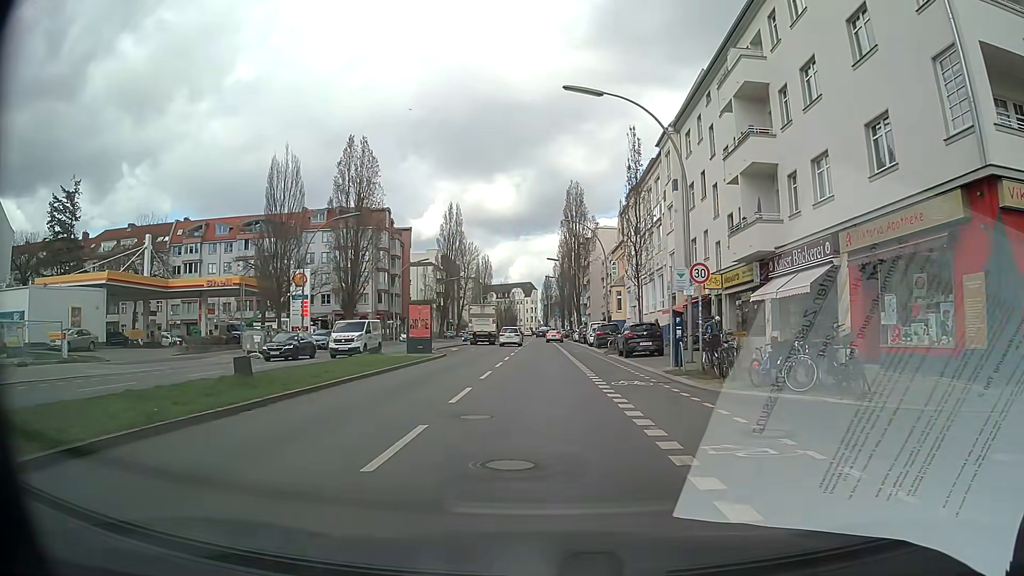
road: secondary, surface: asphalt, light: Day
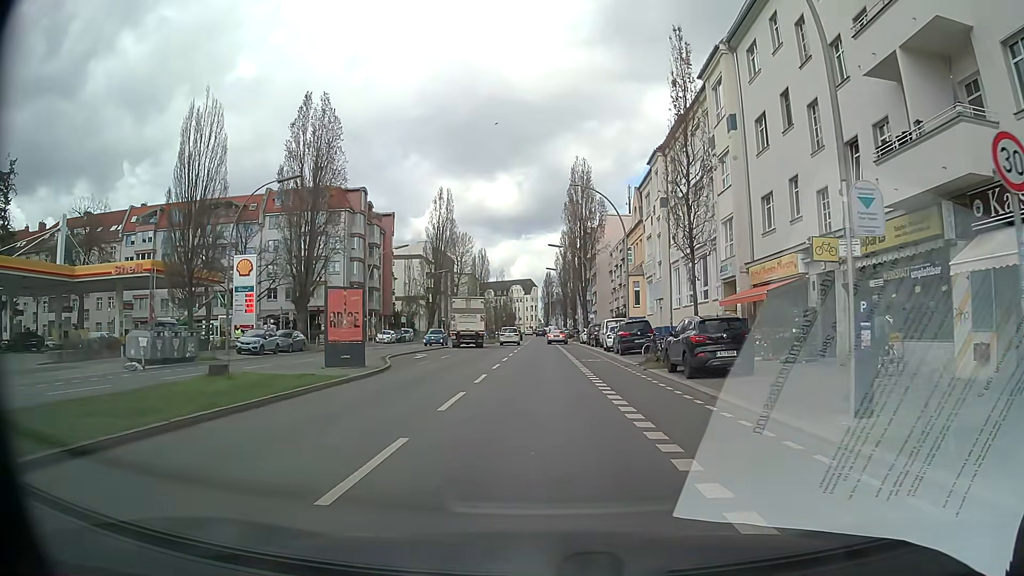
(-0.2, +13.4) m; -1°
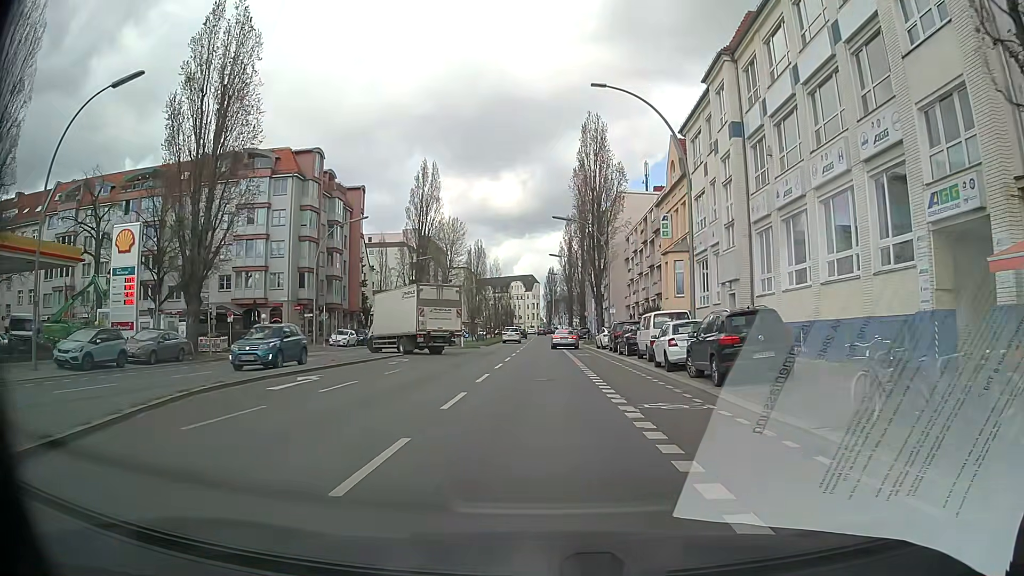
(+0.1, +17.9) m; 0°
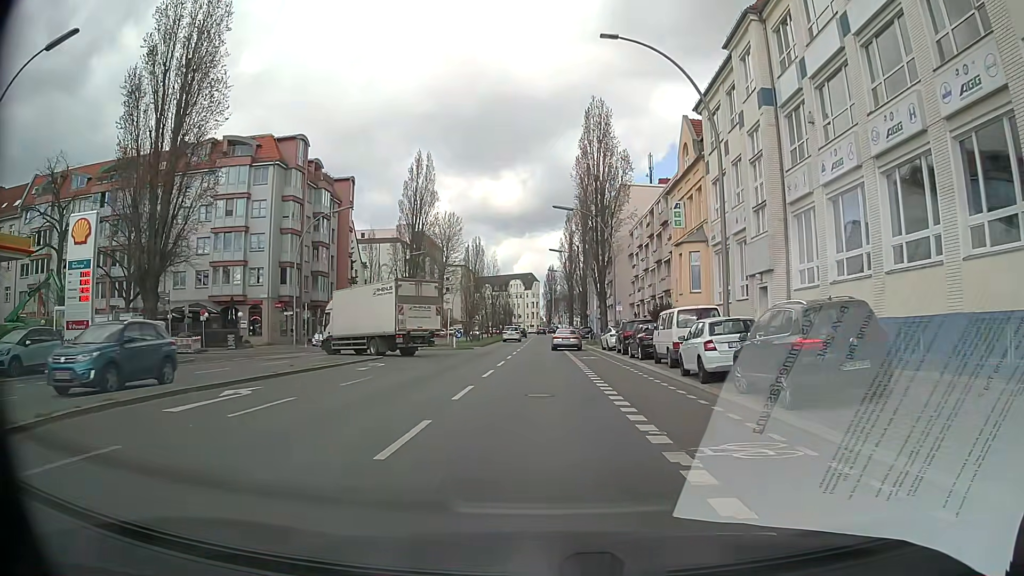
(0.0, +4.5) m; 0°
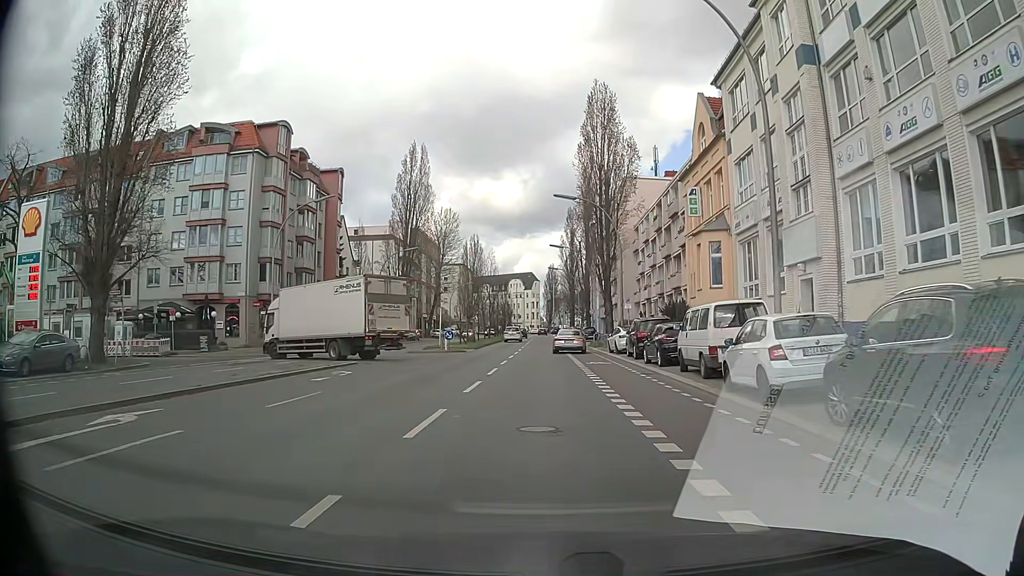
(0.0, +4.5) m; 0°
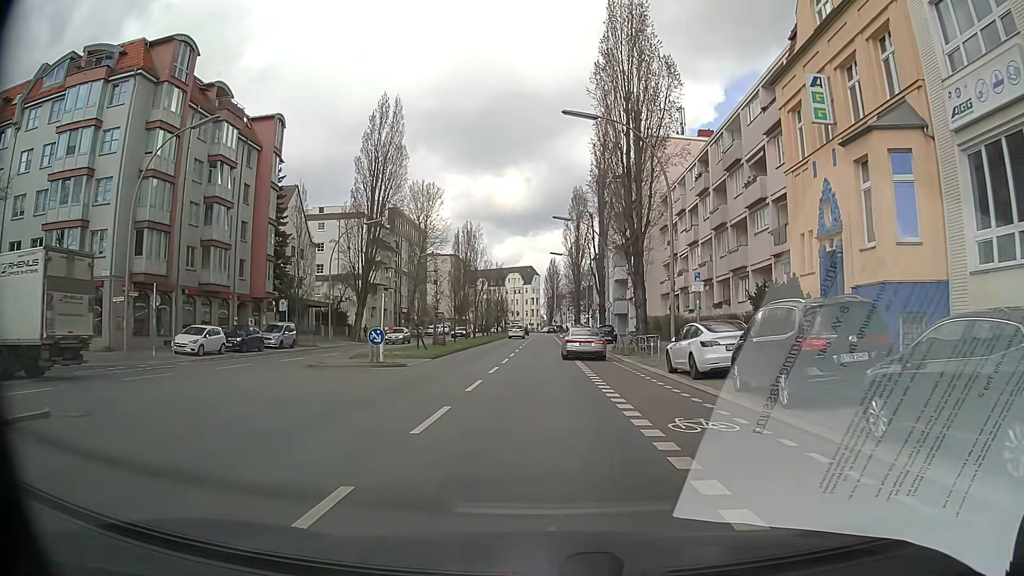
(0.0, +18.0) m; 0°
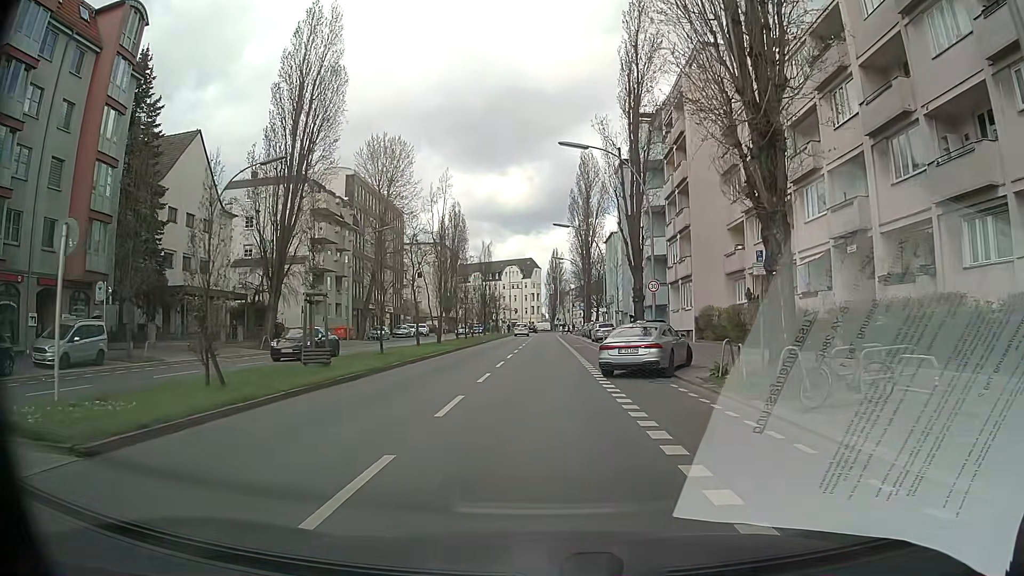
(0.0, +22.7) m; -1°
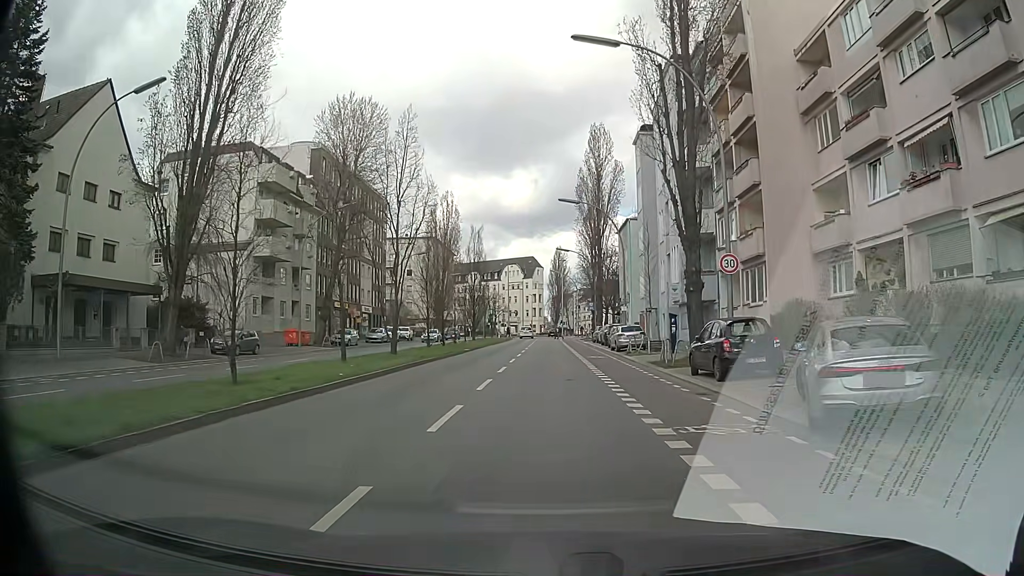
(0.0, +13.5) m; +1°
(0, +10) (0, +20) (0, +30) (0, +40) (0, +50) (0, +60) (-1, +70) (-1, +80) (0, +90) (0, +100) m
